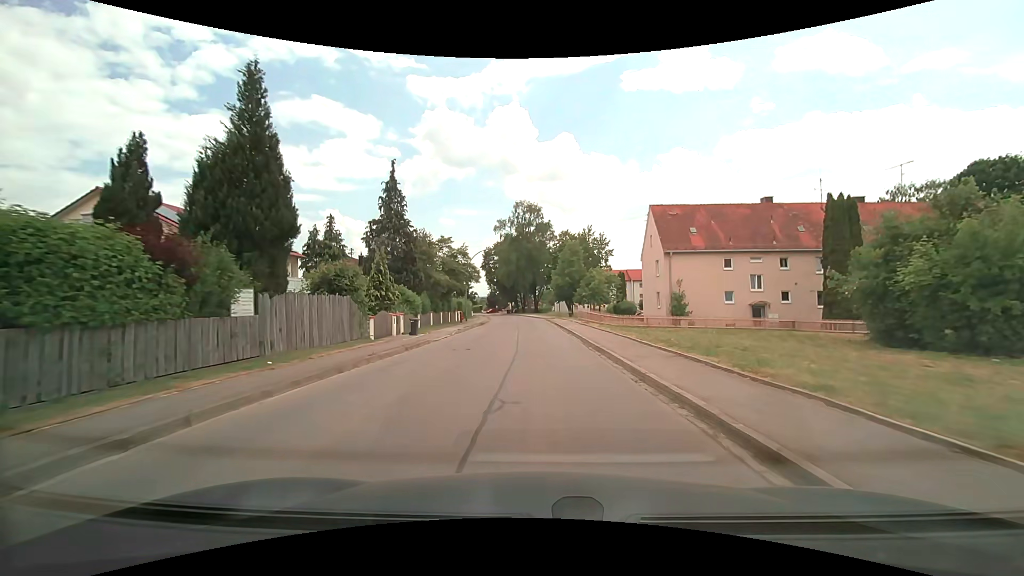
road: unclassified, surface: asphalt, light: Day
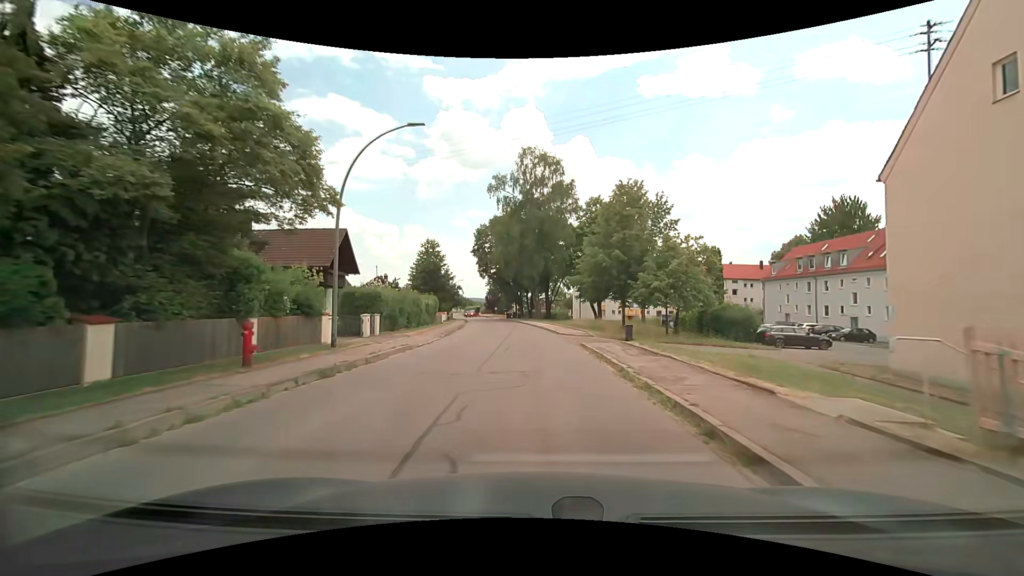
(-0.5, +35.4) m; -2°
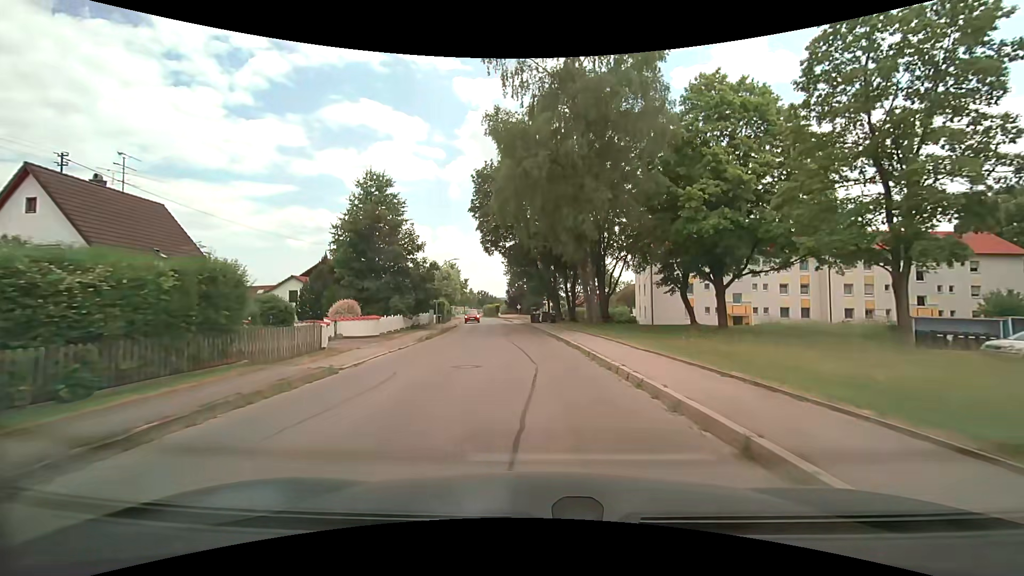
(-1.0, +35.7) m; -4°
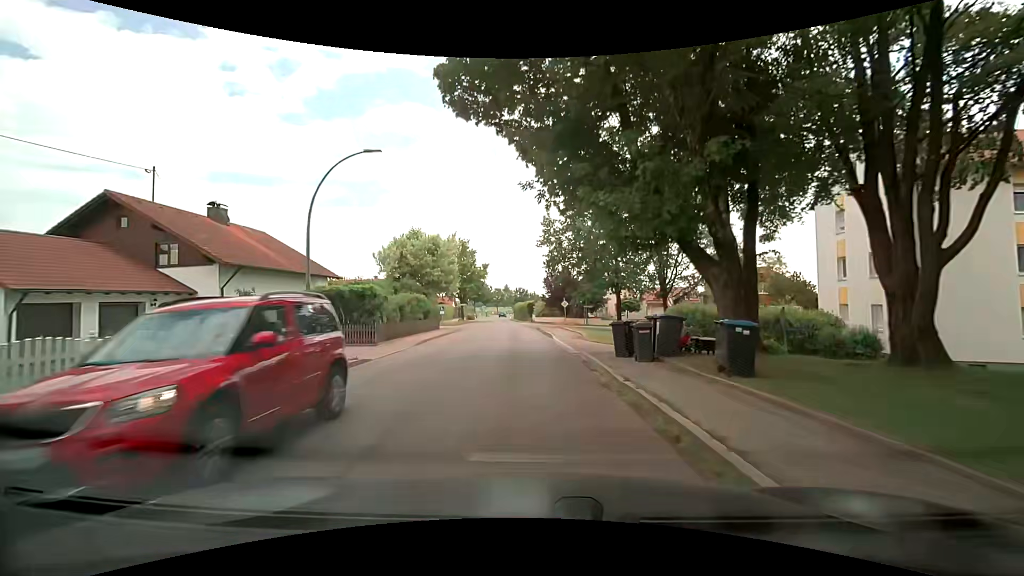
(-1.3, +35.3) m; -4°
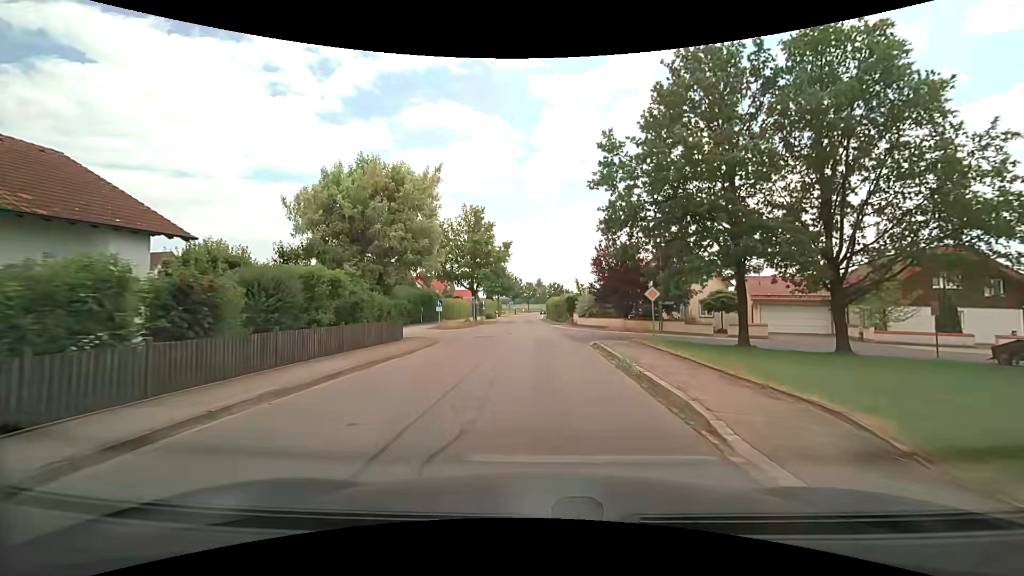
(-0.9, +20.3) m; -4°
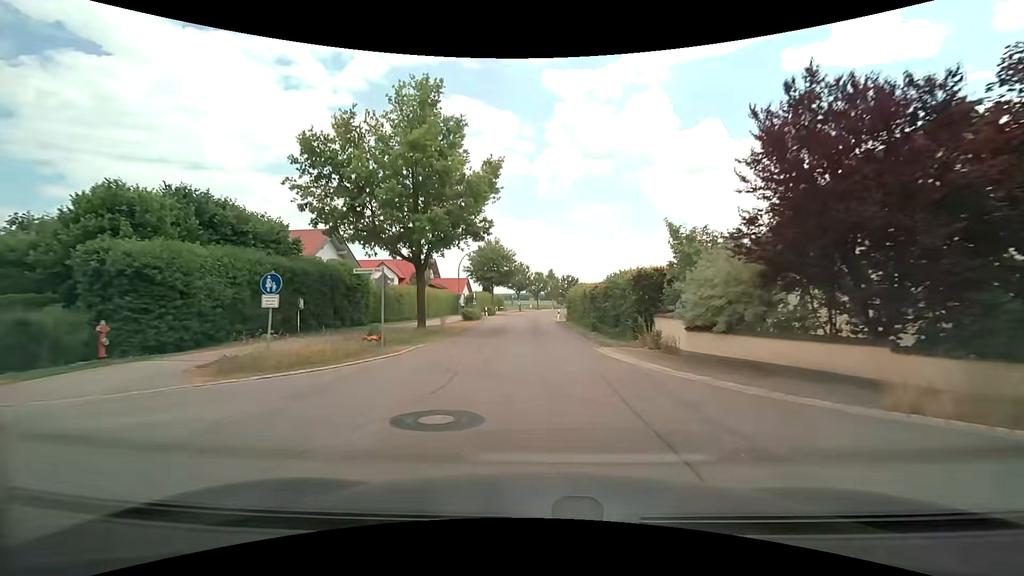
(-0.4, +27.5) m; -1°
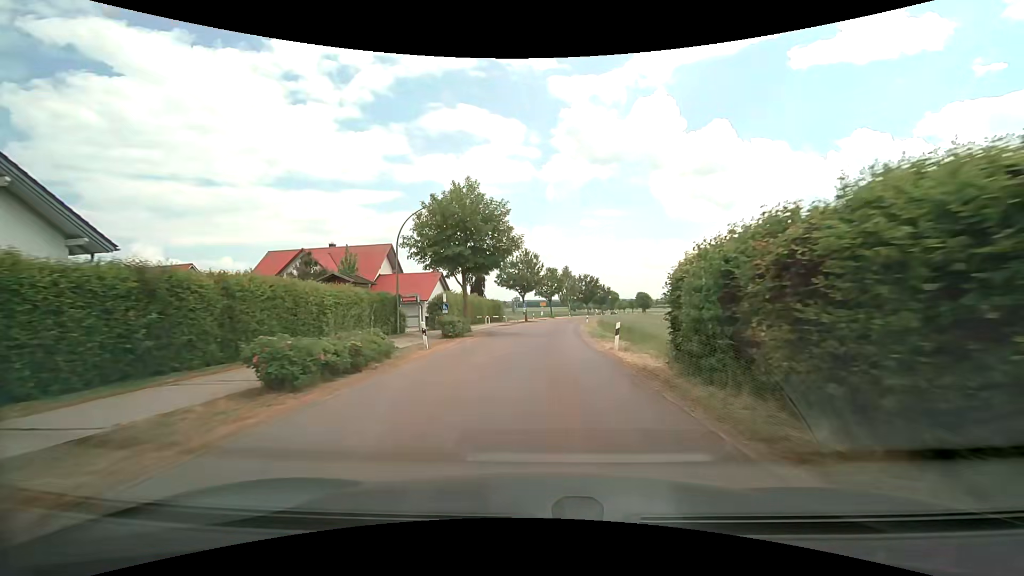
(-0.3, +29.2) m; -1°
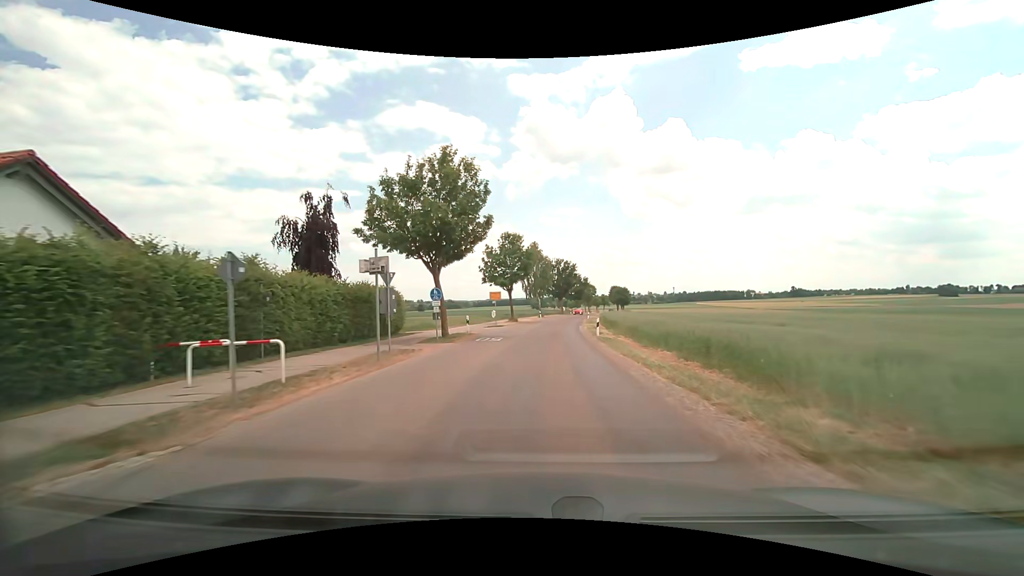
(+1.0, +38.4) m; +4°
(0, +10) (0, +20) (+1, +30) (+2, +40) (+3, +50) (+4, +60) (+5, +70) (+6, +80) (+7, +90) (+9, +99) m
